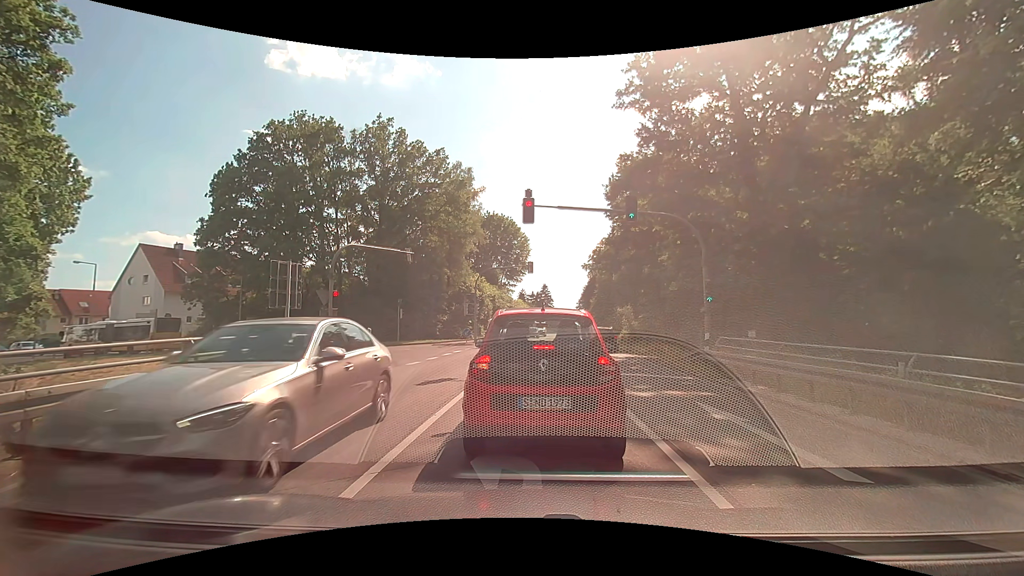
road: secondary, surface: asphalt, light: Day
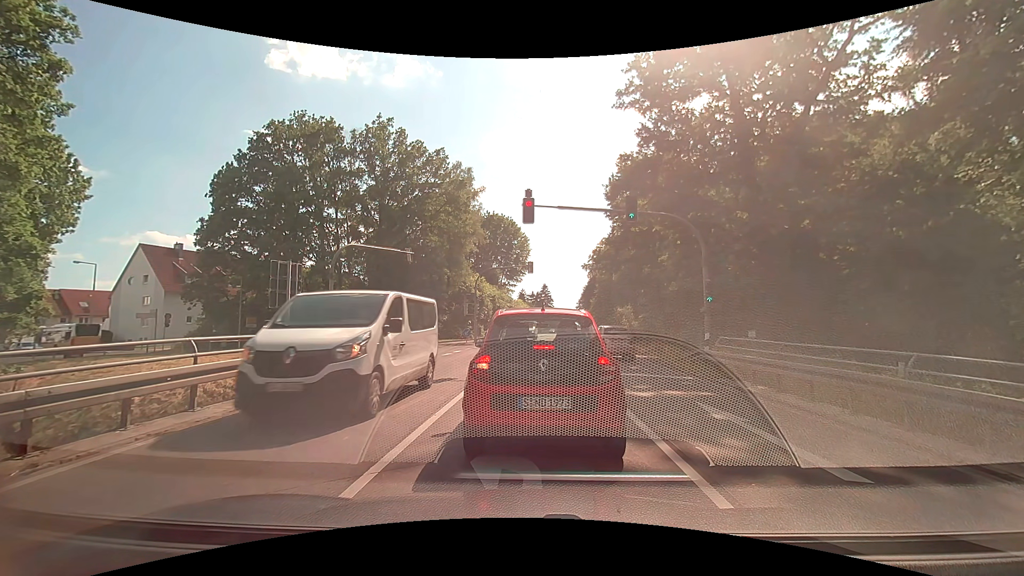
(0.0, 0.0) m; 0°
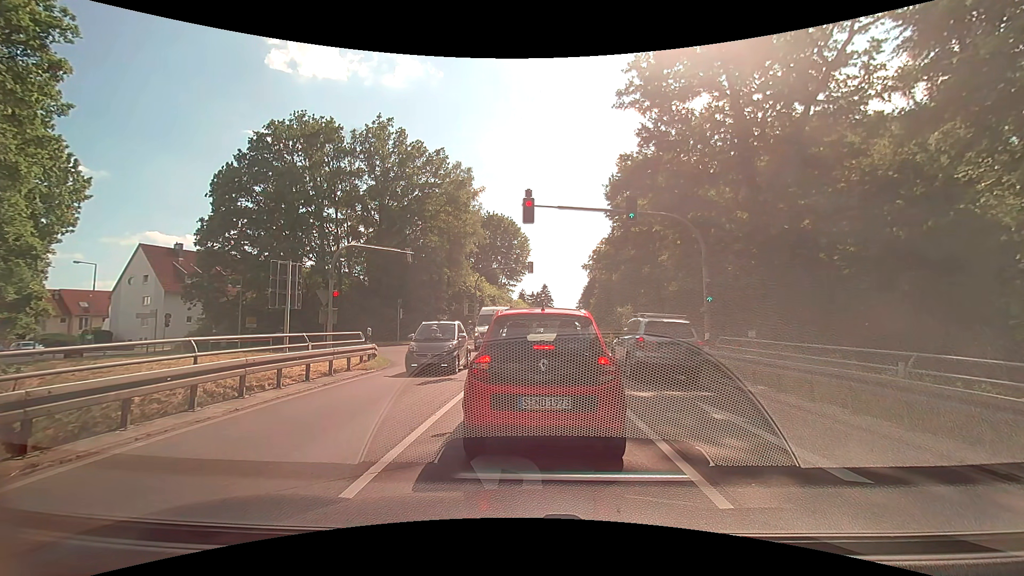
(0.0, 0.0) m; 0°
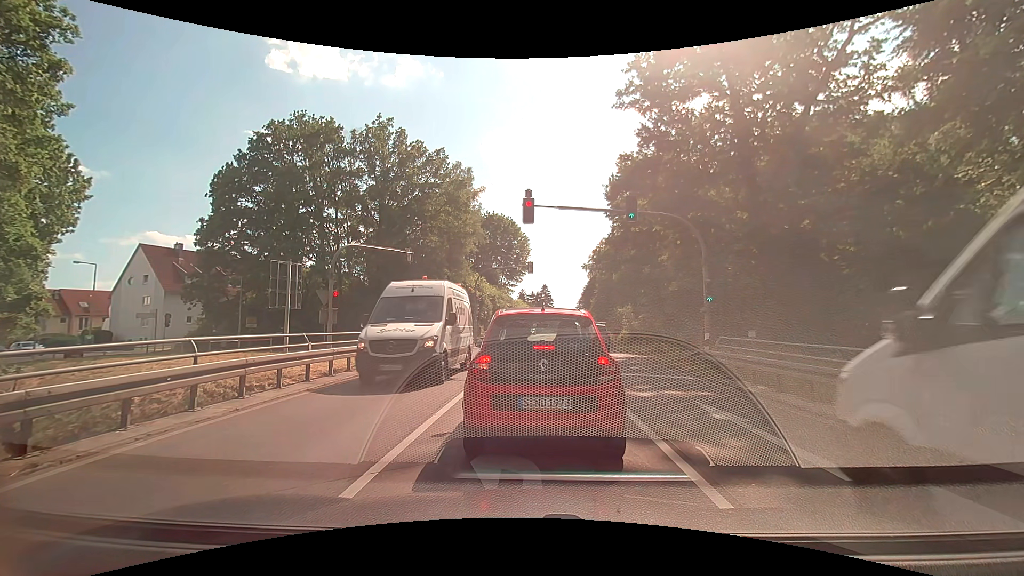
(0.0, 0.0) m; 0°
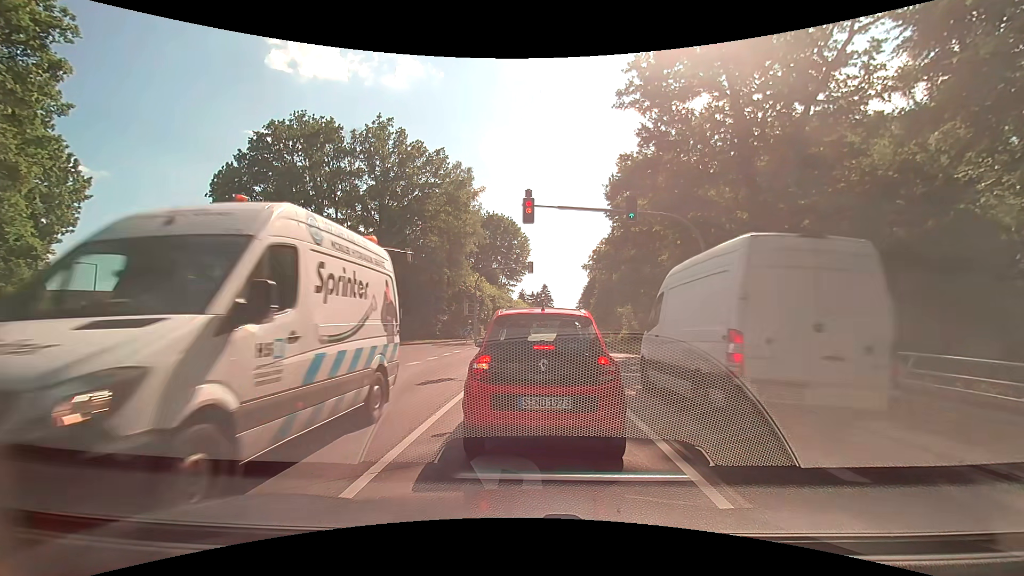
(0.0, 0.0) m; 0°
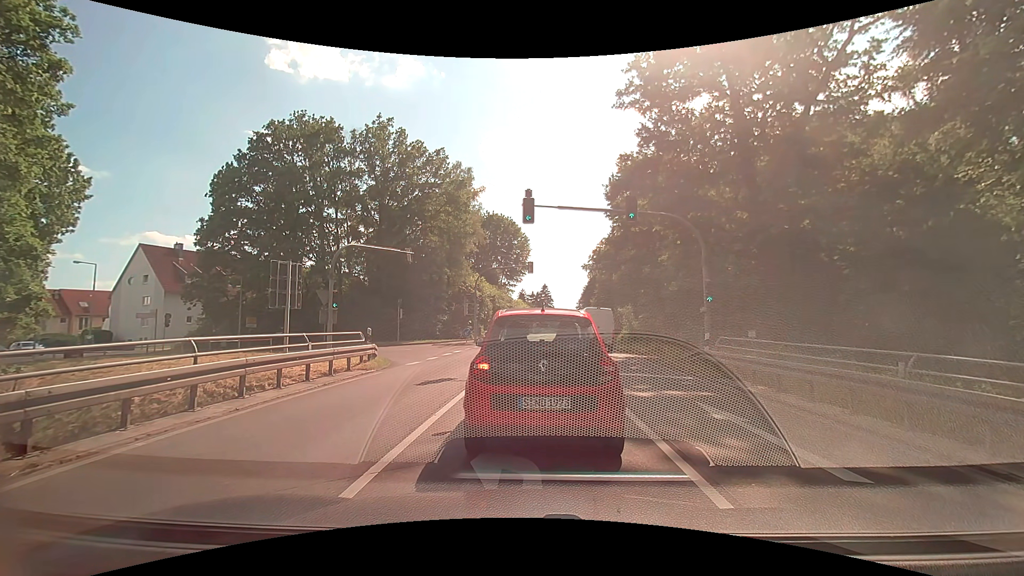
(0.0, 0.0) m; 0°
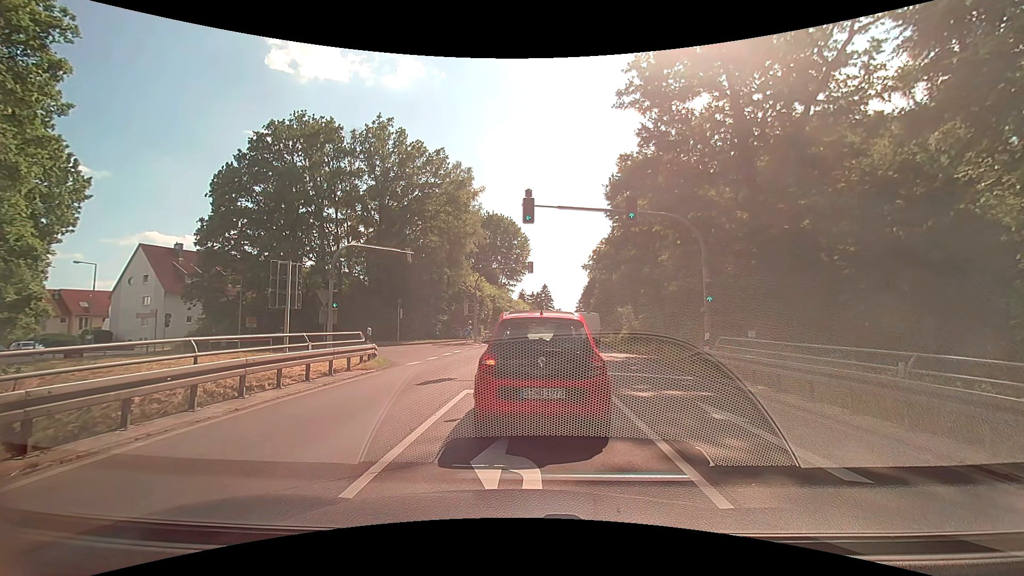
(0.0, 0.0) m; 0°
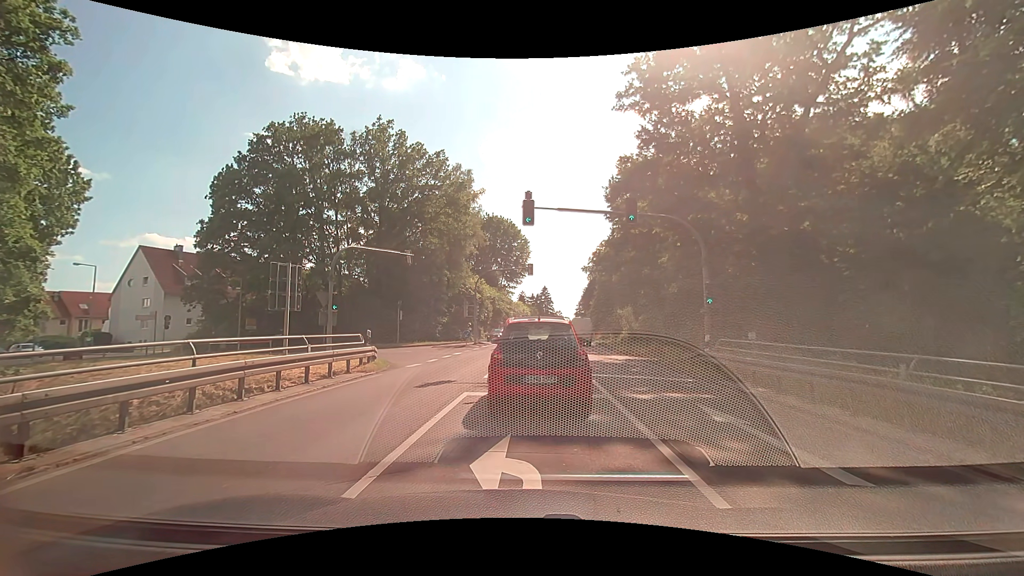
(0.0, 0.0) m; 0°
